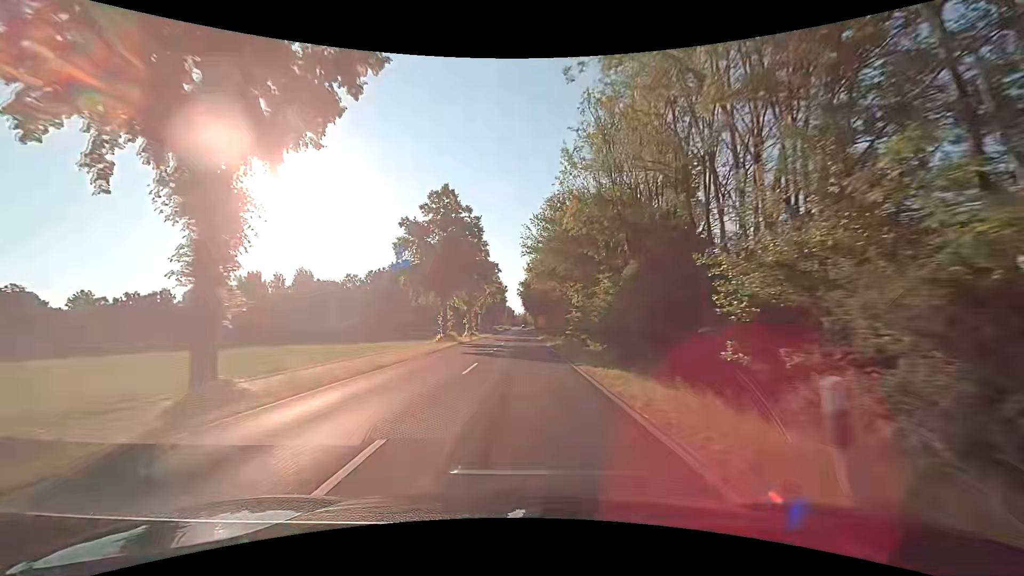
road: secondary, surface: asphalt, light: Day
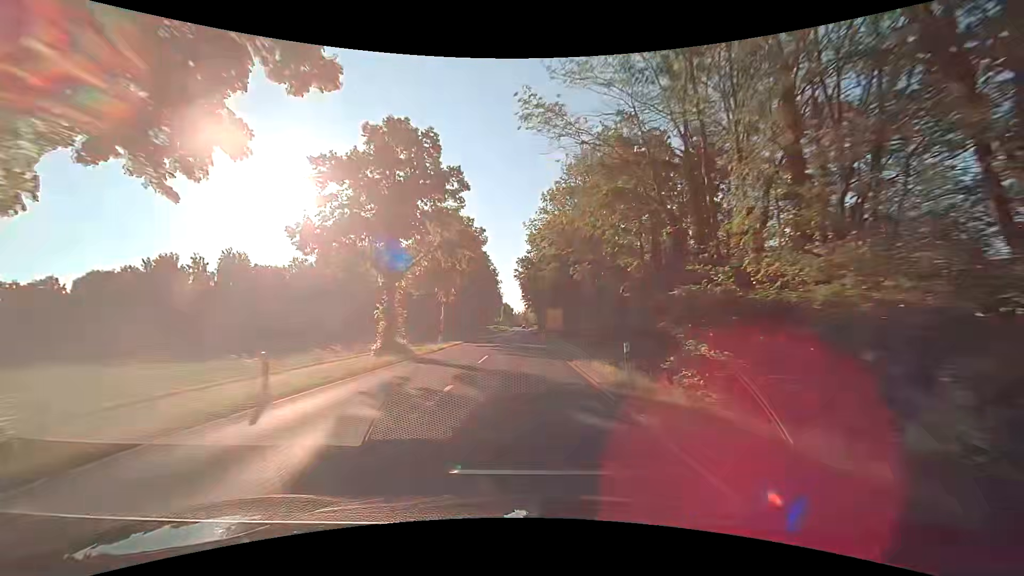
(0.0, +42.7) m; 0°
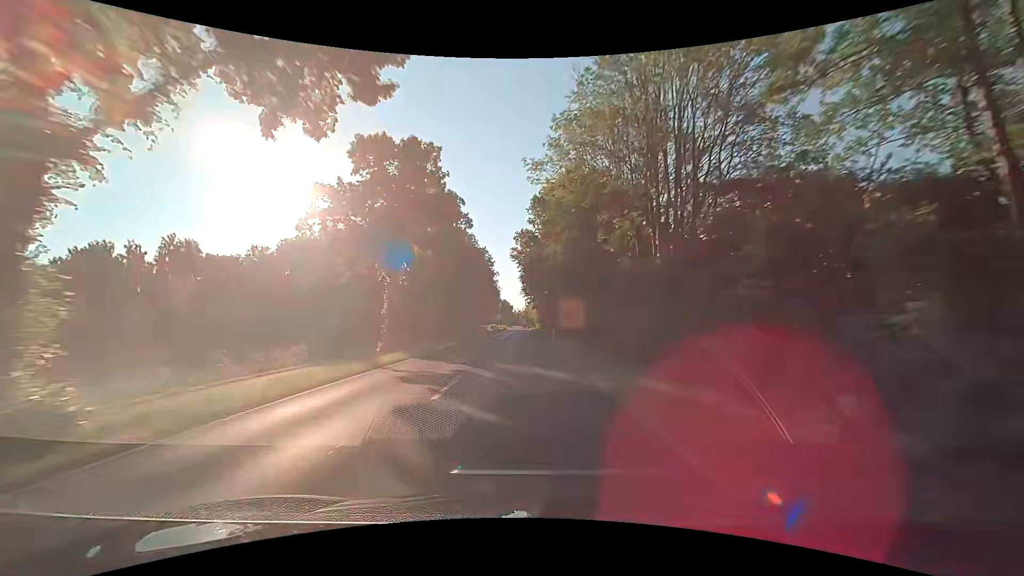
(-0.1, +21.4) m; 0°
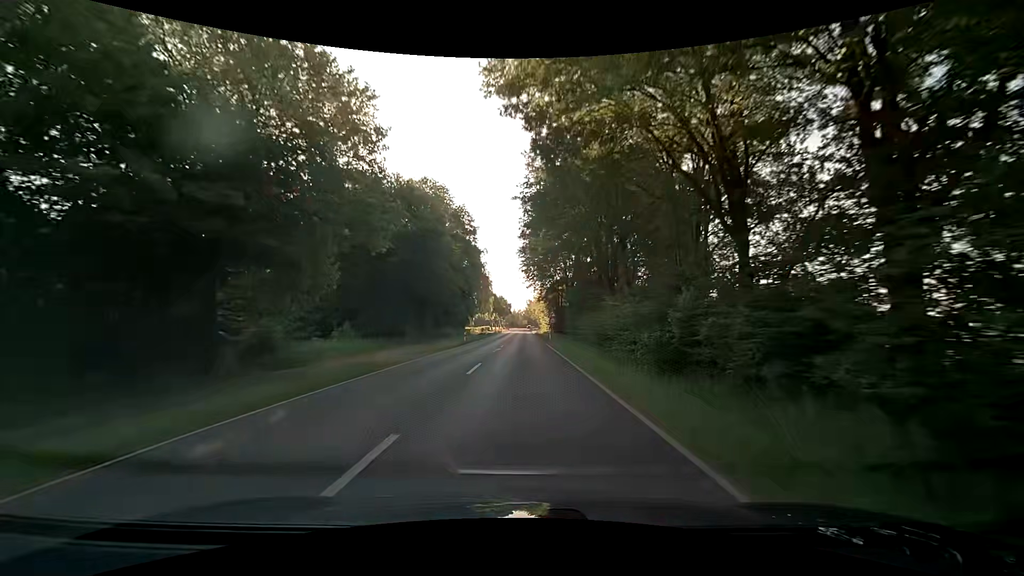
(+0.1, +42.9) m; 0°
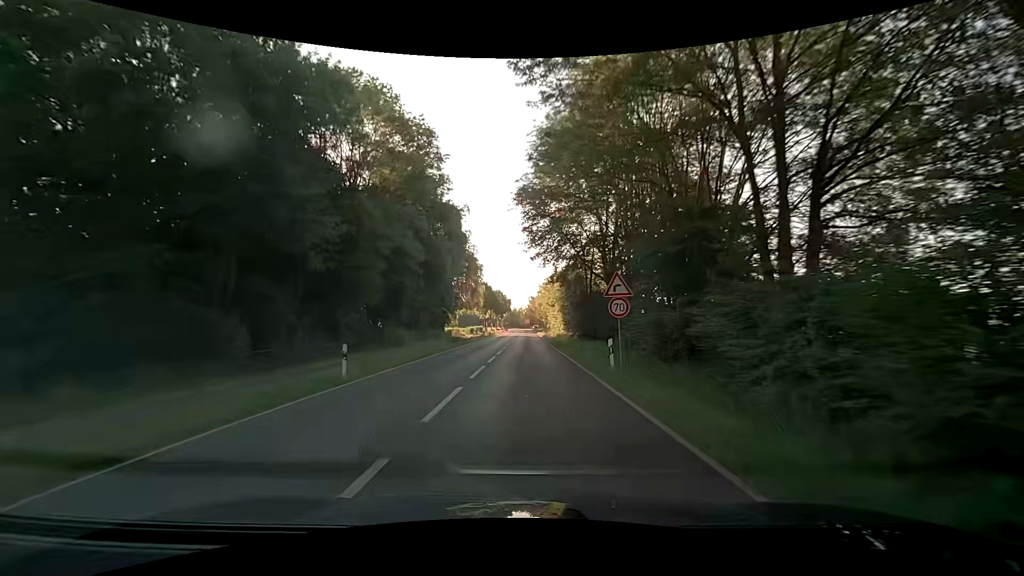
(+0.2, +32.2) m; +1°
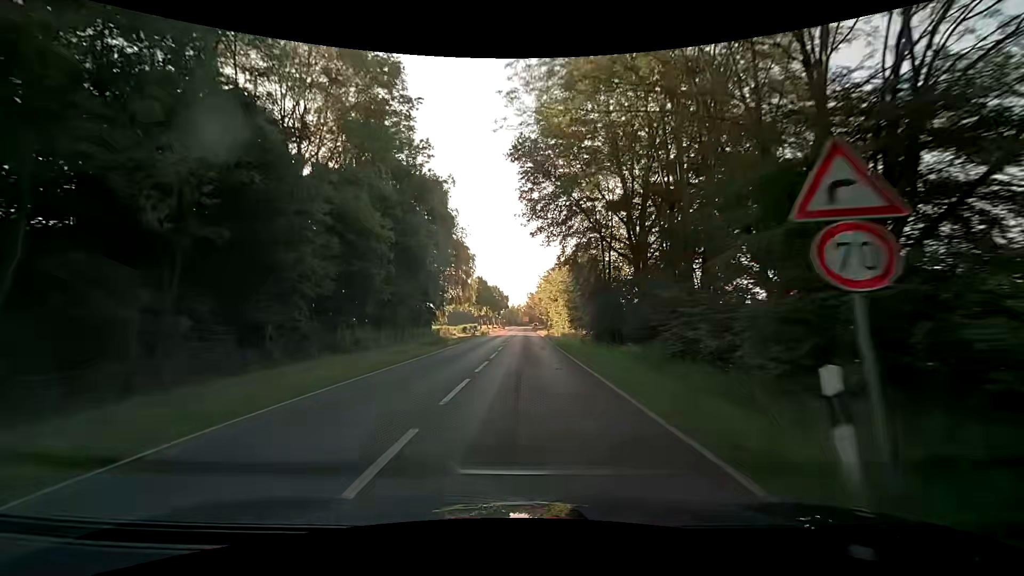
(0.0, +10.7) m; 0°
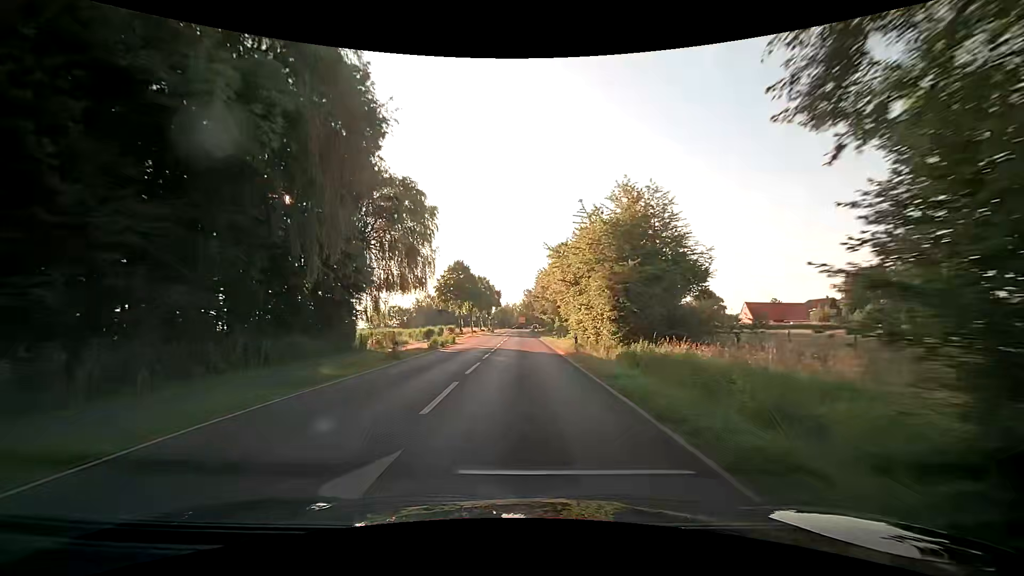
(+0.2, +32.2) m; 0°
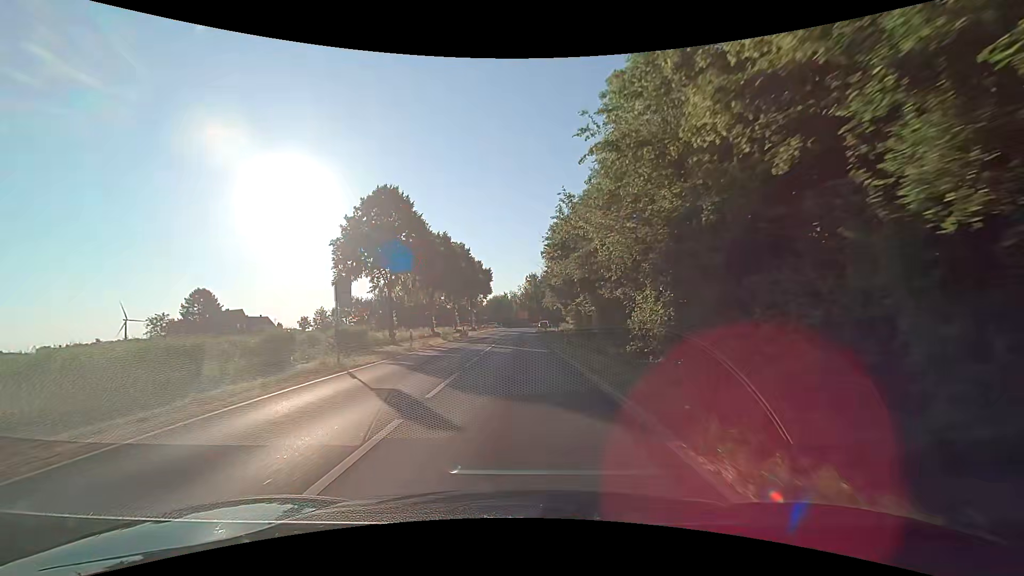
(0.0, +47.2) m; 0°
(0, +10) (0, +20) (0, +30) (0, +40) (0, +50) (0, +60) (0, +70) (0, +80) (+1, +90) (+4, +100) m
